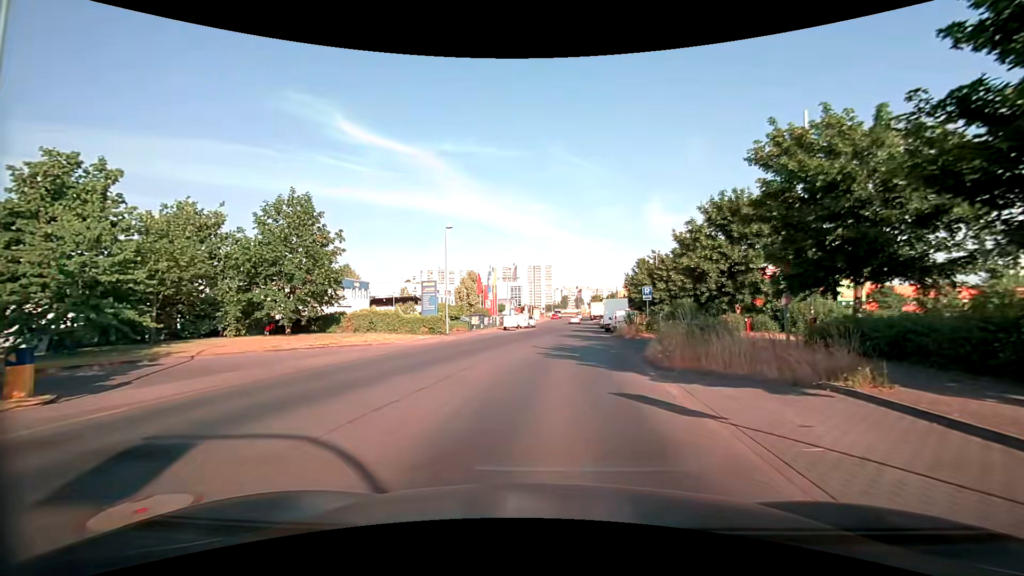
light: Day
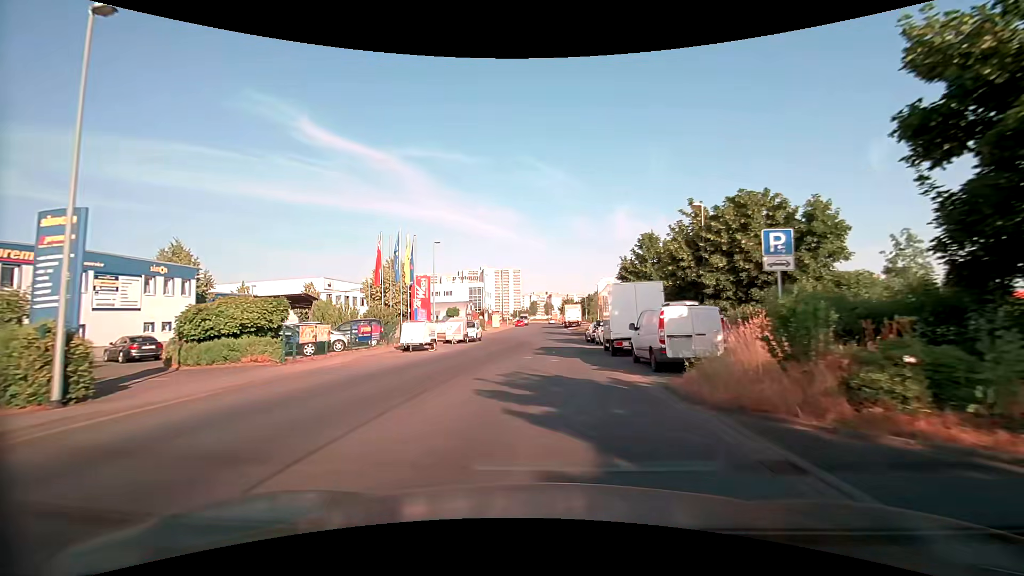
(+1.6, +25.8) m; +4°
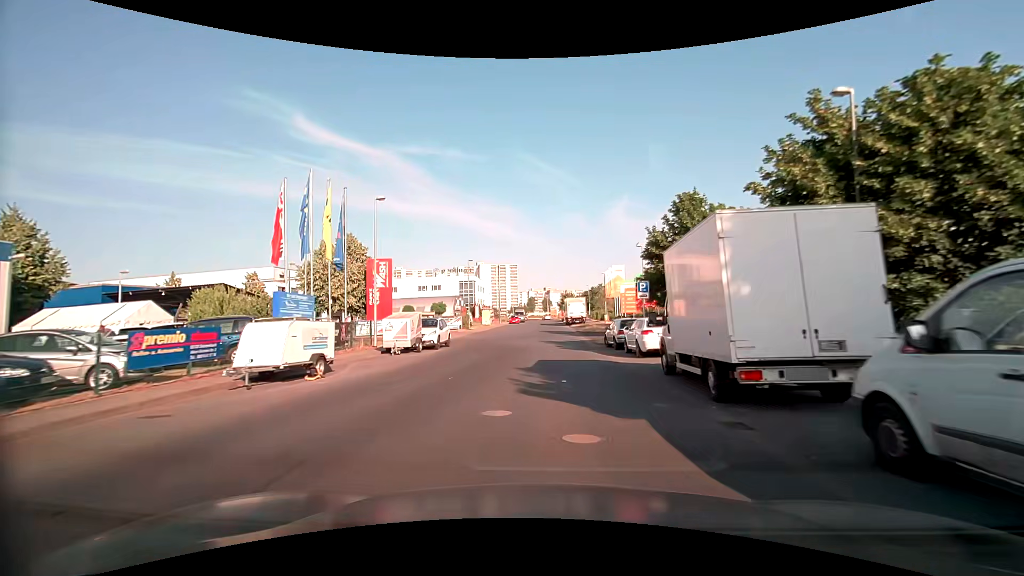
(-0.1, +13.0) m; 0°
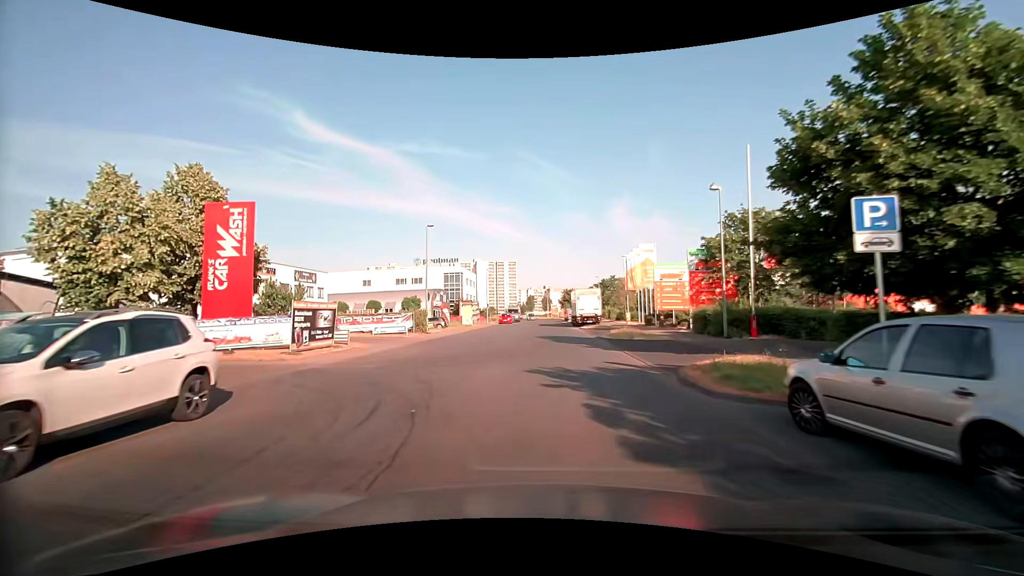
(0.0, +19.4) m; 0°
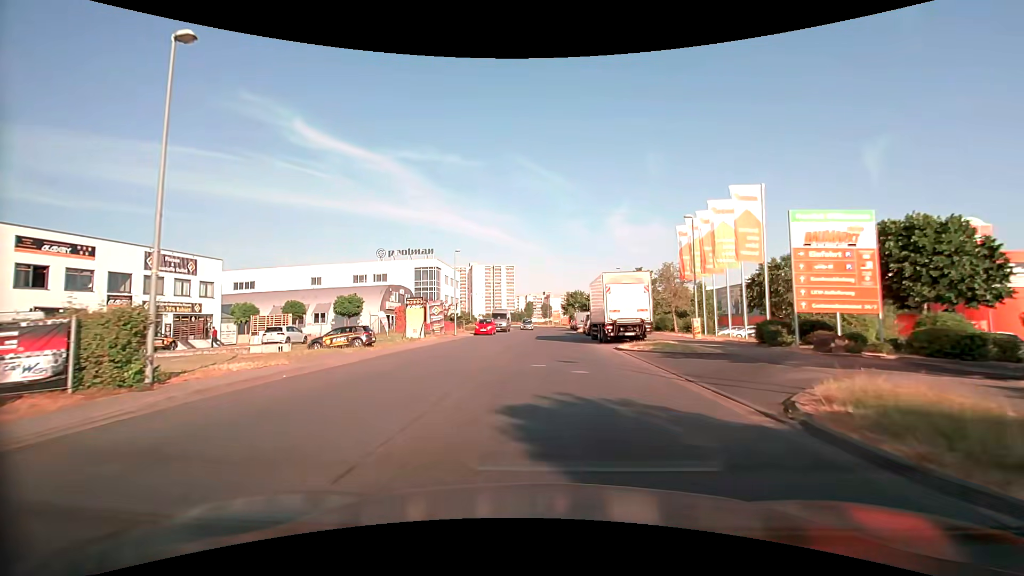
(0.0, +24.2) m; 0°
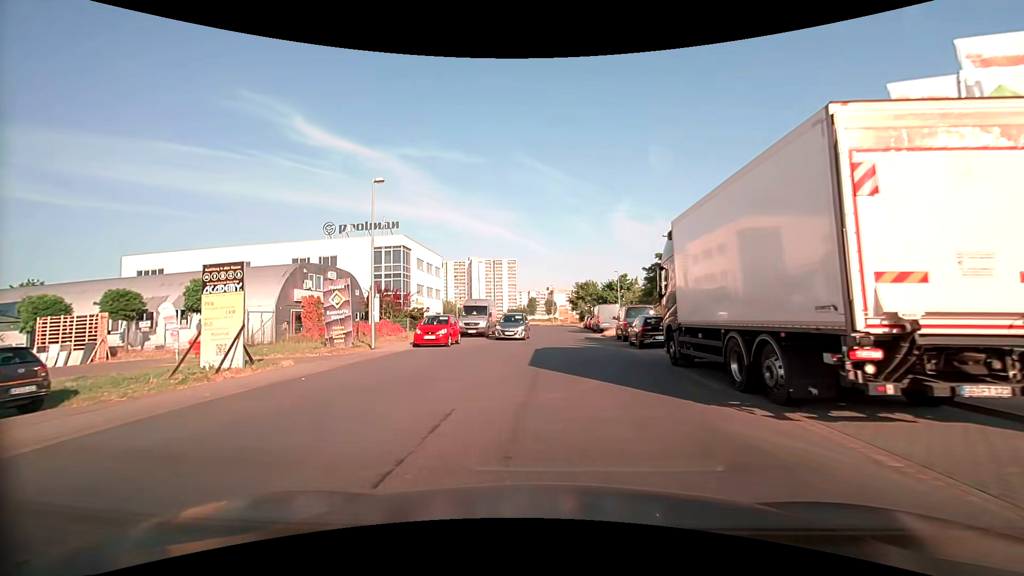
(-0.1, +21.4) m; -1°
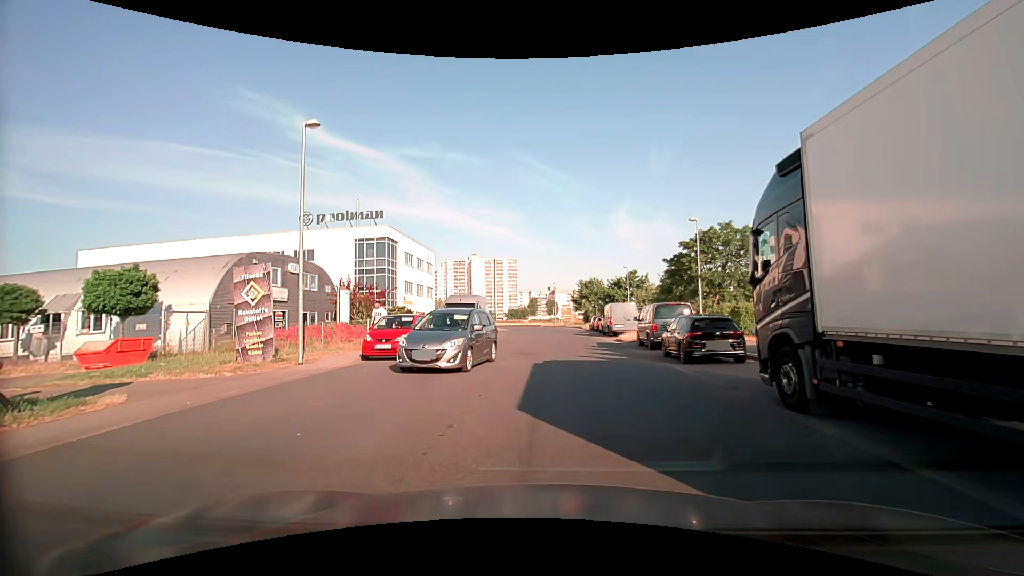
(0.0, +6.4) m; +1°
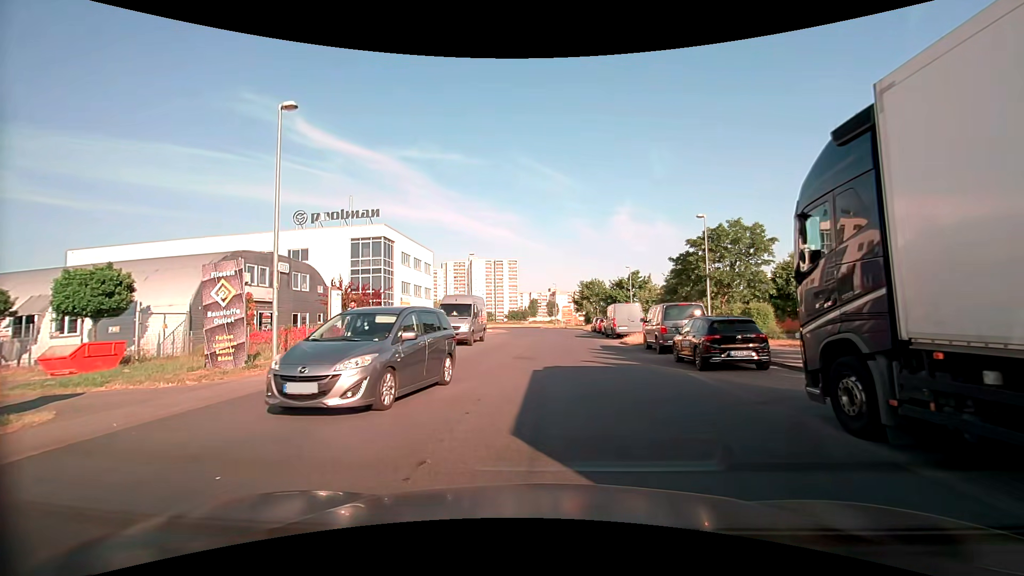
(0.0, +1.5) m; -2°
